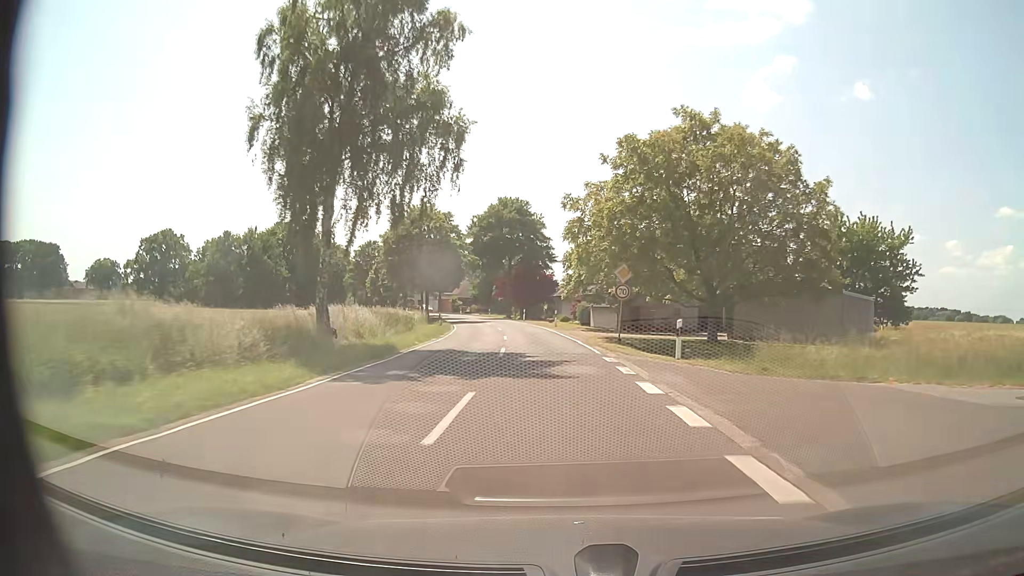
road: tertiary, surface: asphalt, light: Day
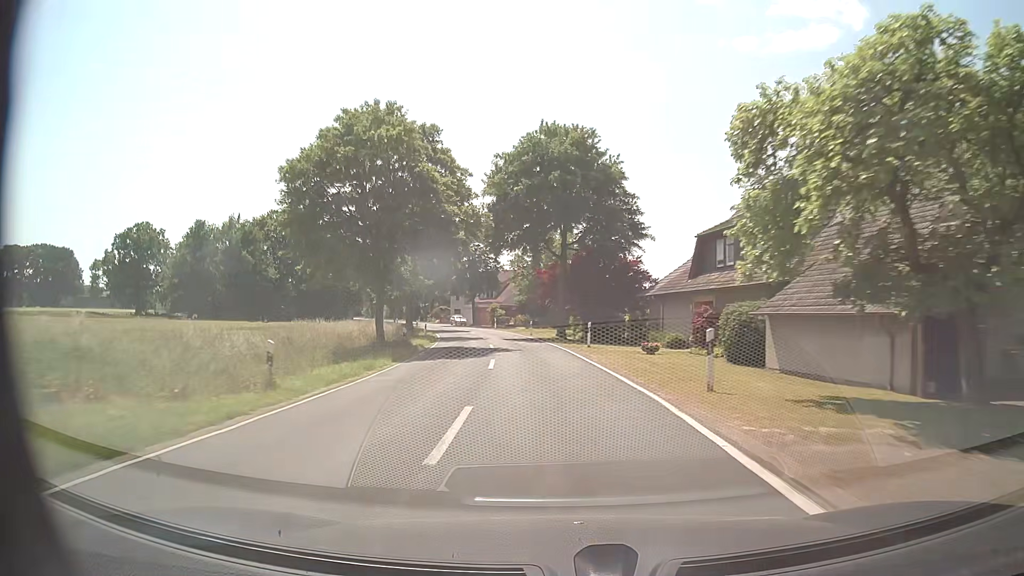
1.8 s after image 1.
(-1.6, +35.3) m; -6°
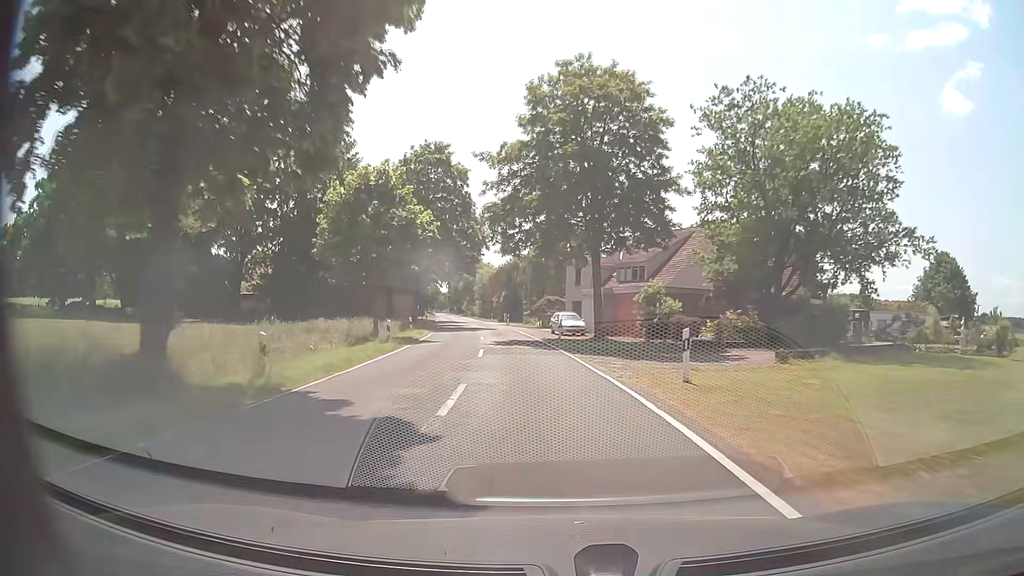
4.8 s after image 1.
(-5.3, +58.5) m; -11°
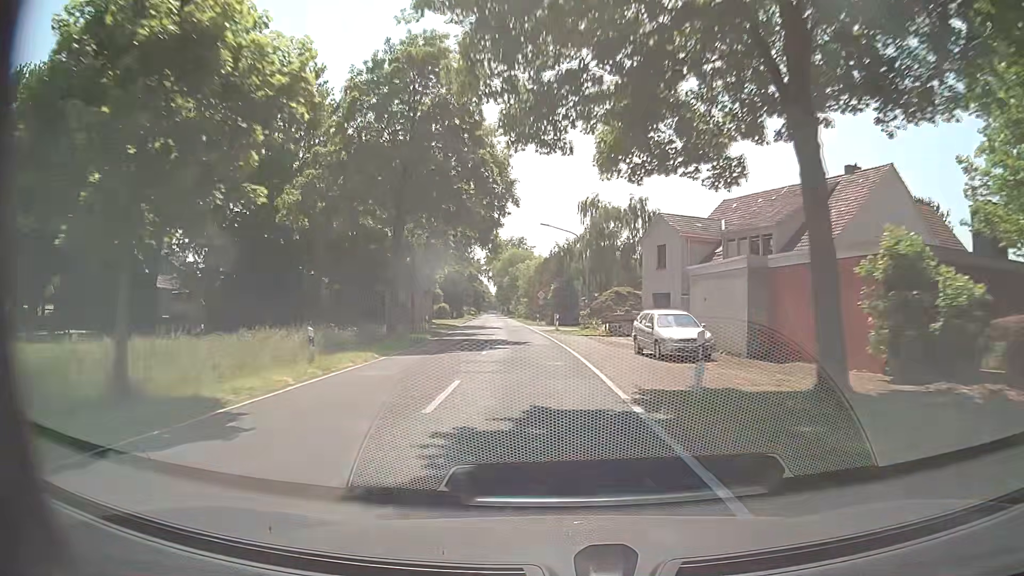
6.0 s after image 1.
(-1.0, +23.5) m; -5°
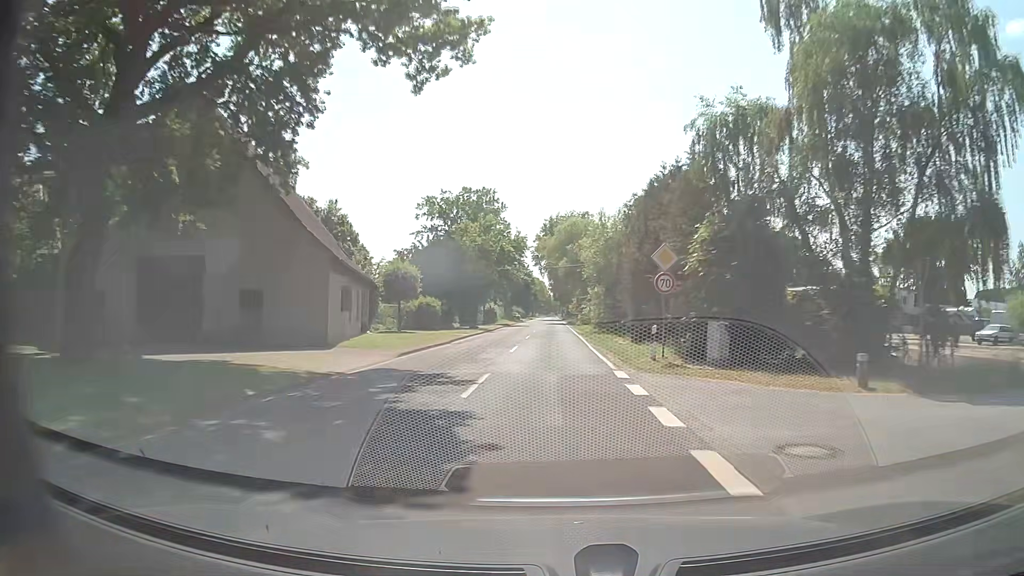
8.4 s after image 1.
(-2.8, +47.1) m; -6°
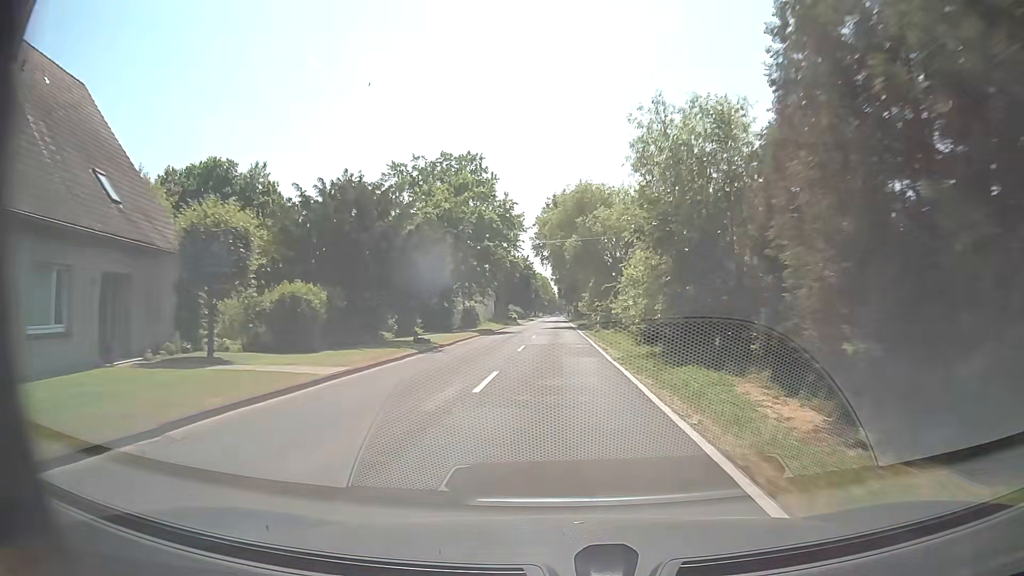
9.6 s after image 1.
(+0.1, +23.6) m; 0°
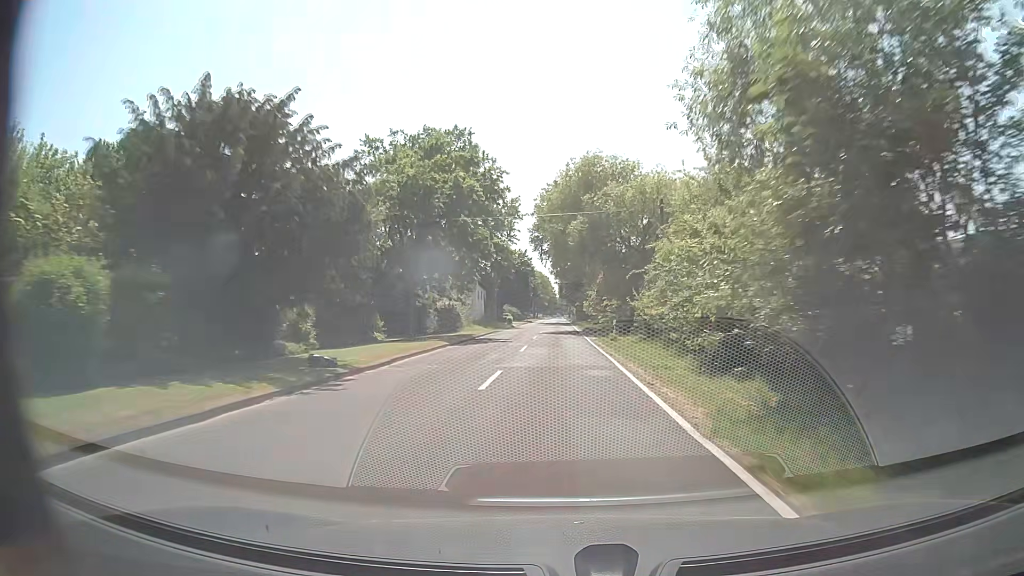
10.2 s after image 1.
(0.0, +11.8) m; 0°
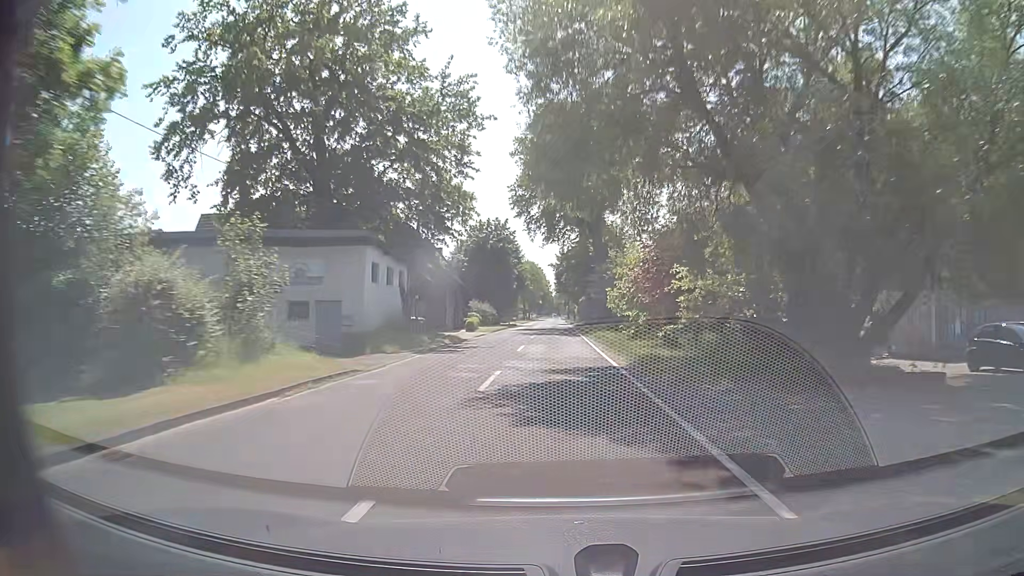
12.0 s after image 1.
(+0.1, +35.4) m; 0°
(0, +10) (0, +20) (0, +30) (0, +40) (0, +50) (0, +60) (0, +70) (0, +80) (0, +90) (0, +100) m
